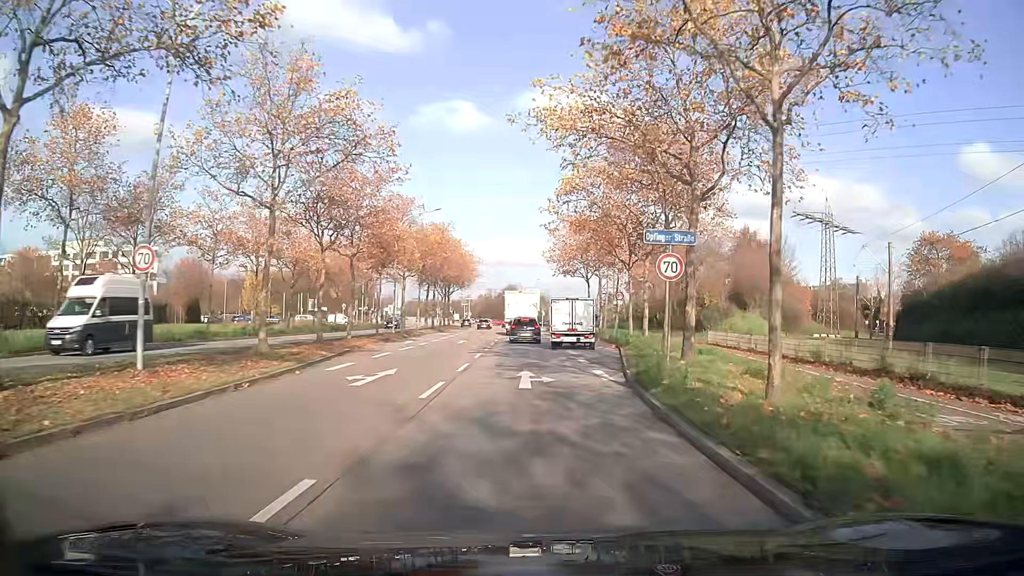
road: primary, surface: asphalt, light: Day
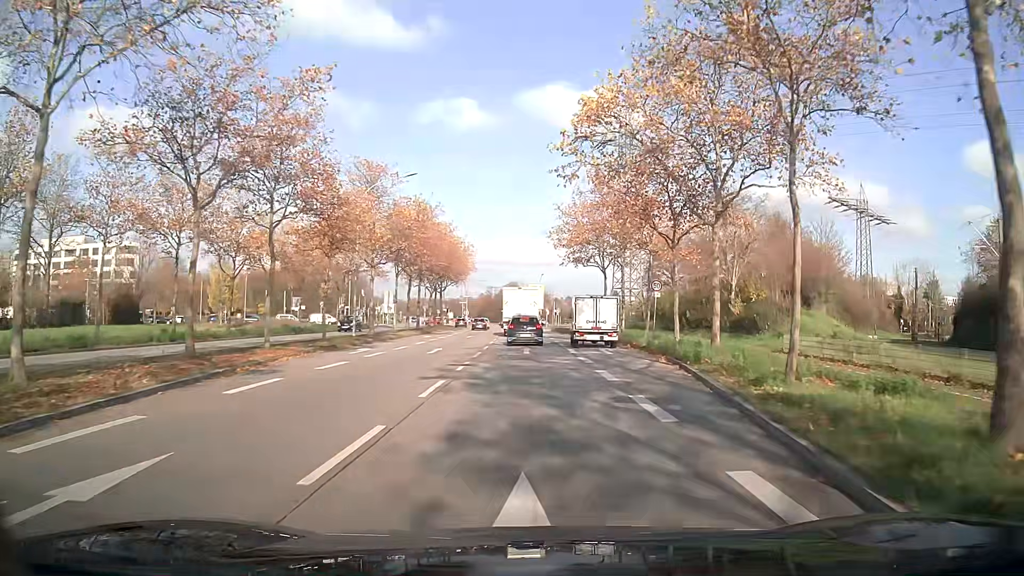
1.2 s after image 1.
(0.0, +12.5) m; 0°
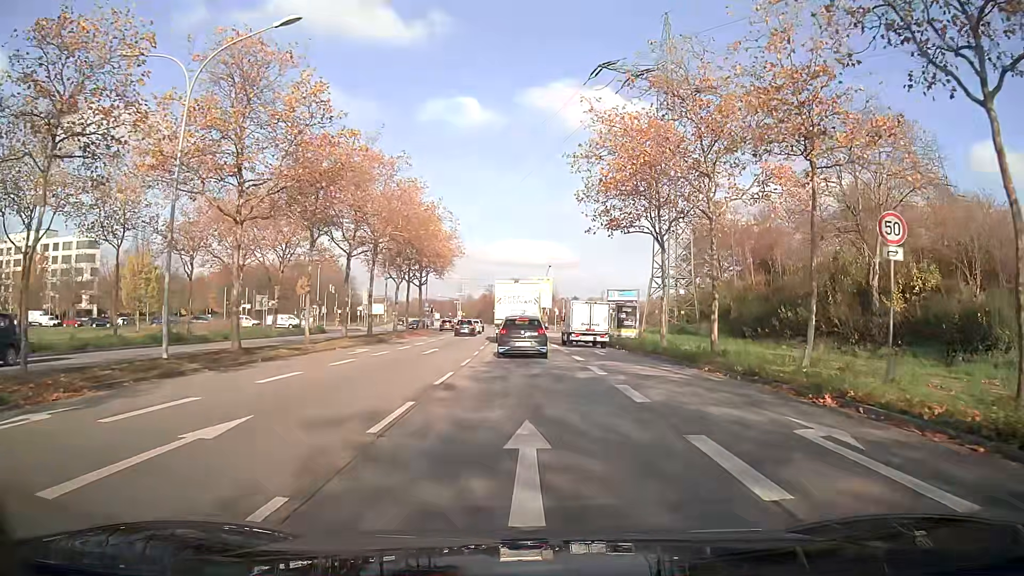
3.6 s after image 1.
(0.0, +21.7) m; 0°
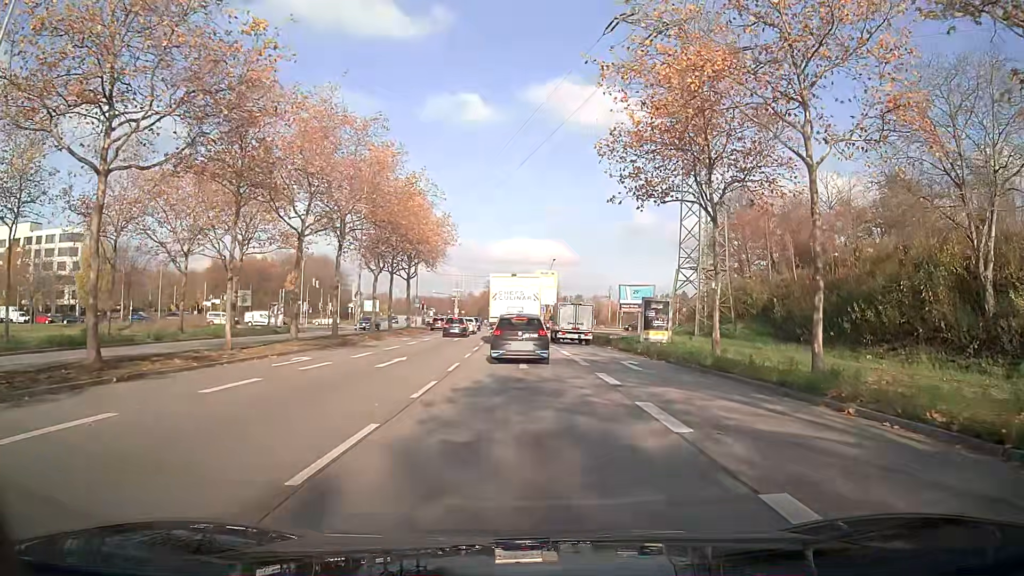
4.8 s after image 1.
(0.0, +8.7) m; 0°
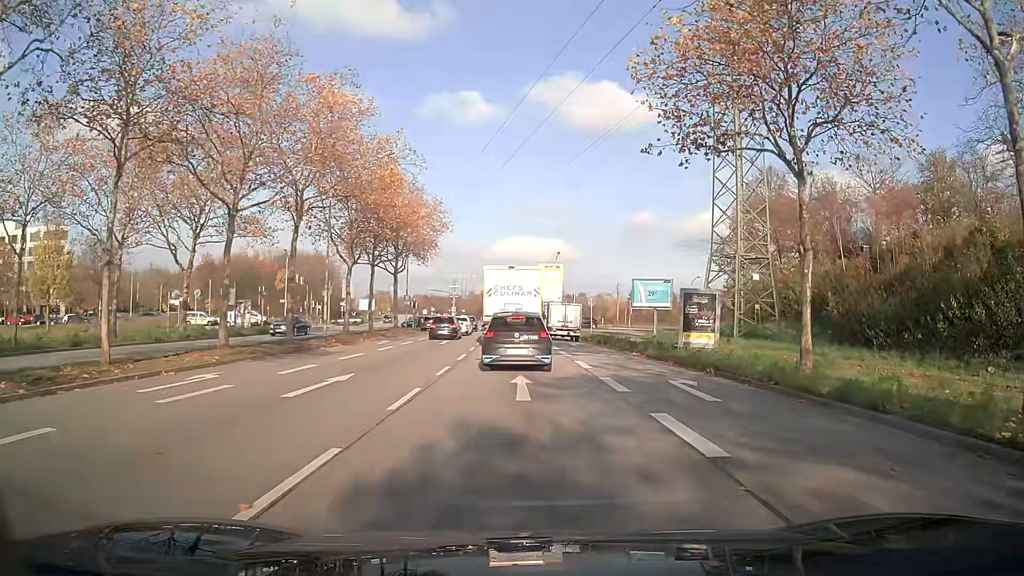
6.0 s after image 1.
(0.0, +7.5) m; 0°
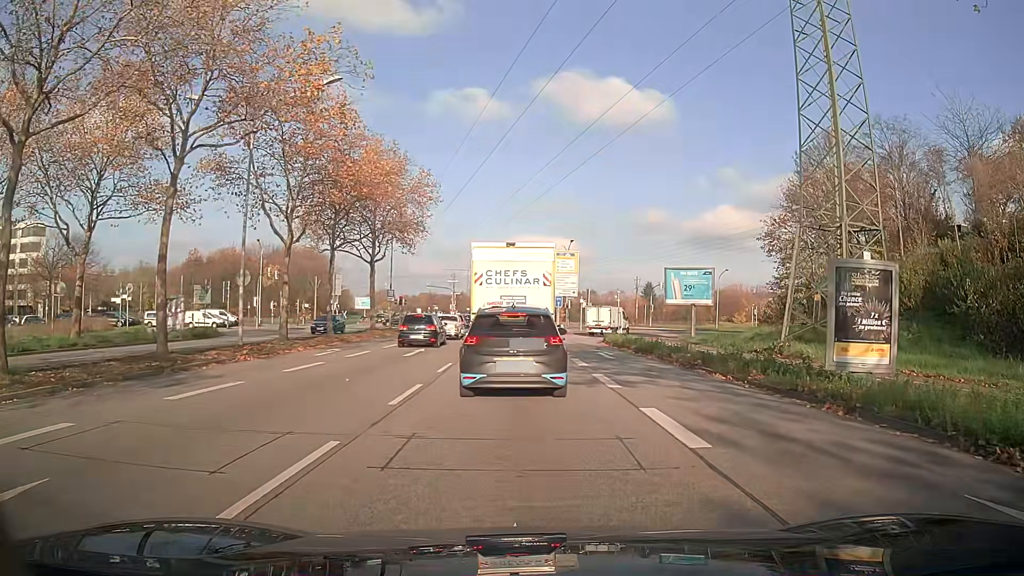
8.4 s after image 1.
(0.0, +11.5) m; 0°
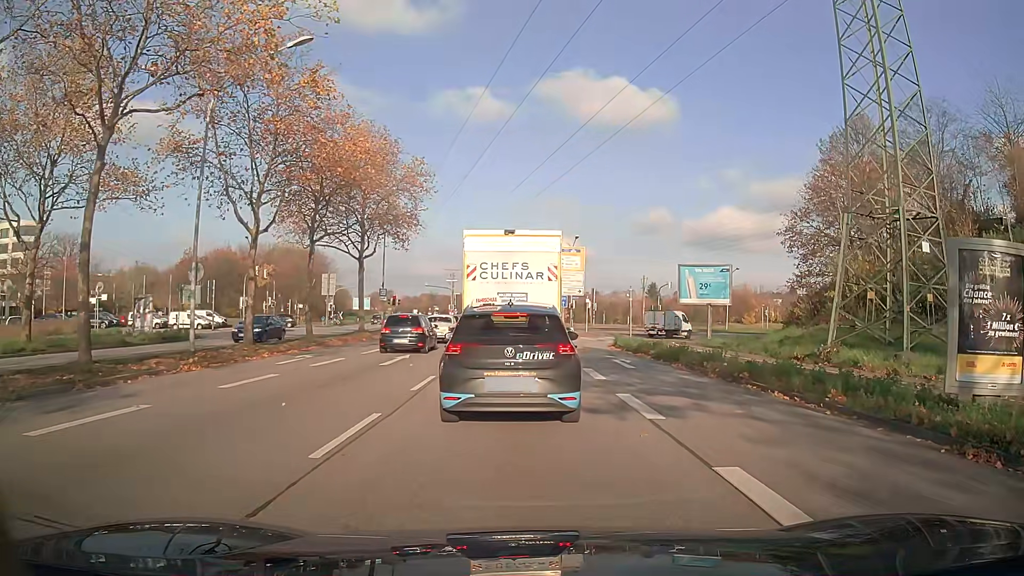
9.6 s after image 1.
(0.0, +3.8) m; 0°
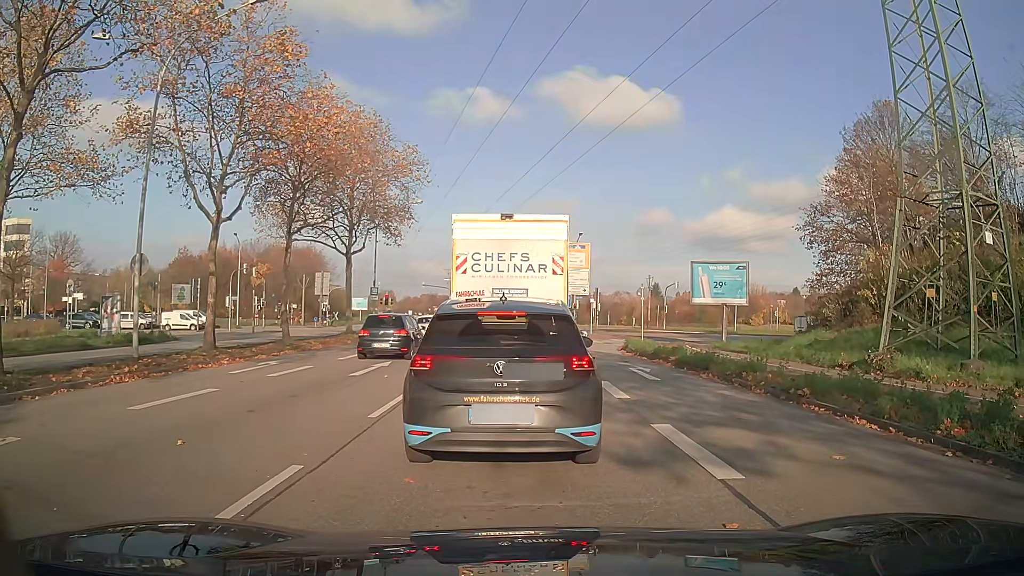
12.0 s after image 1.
(0.0, +3.2) m; 0°
(0, +10) (0, +20) (-1, +30) (-1, +40) (-2, +50) (-3, +60) (-3, +70) (-4, +80) (-5, +90) (-6, +100) m
